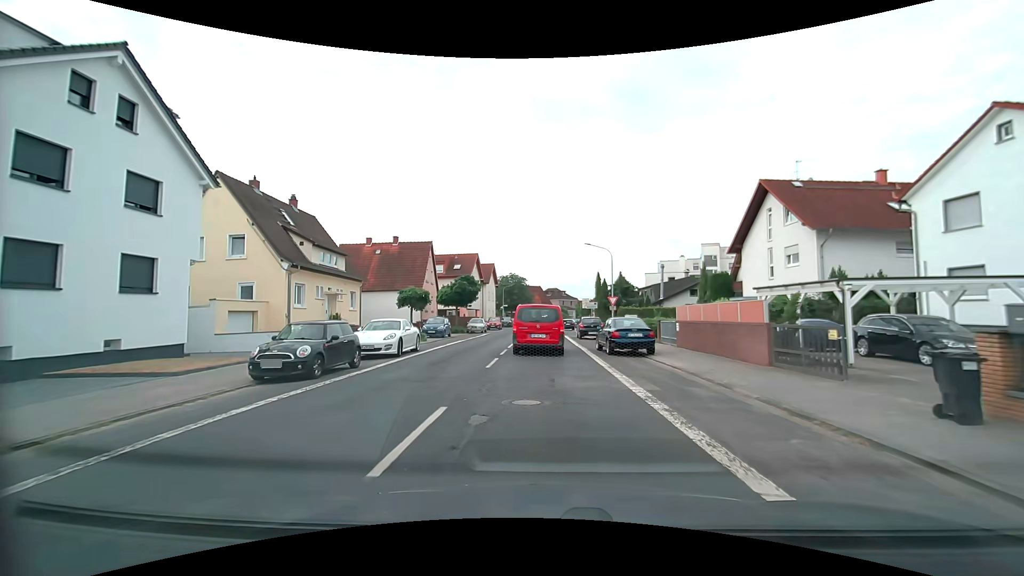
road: secondary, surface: asphalt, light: Day
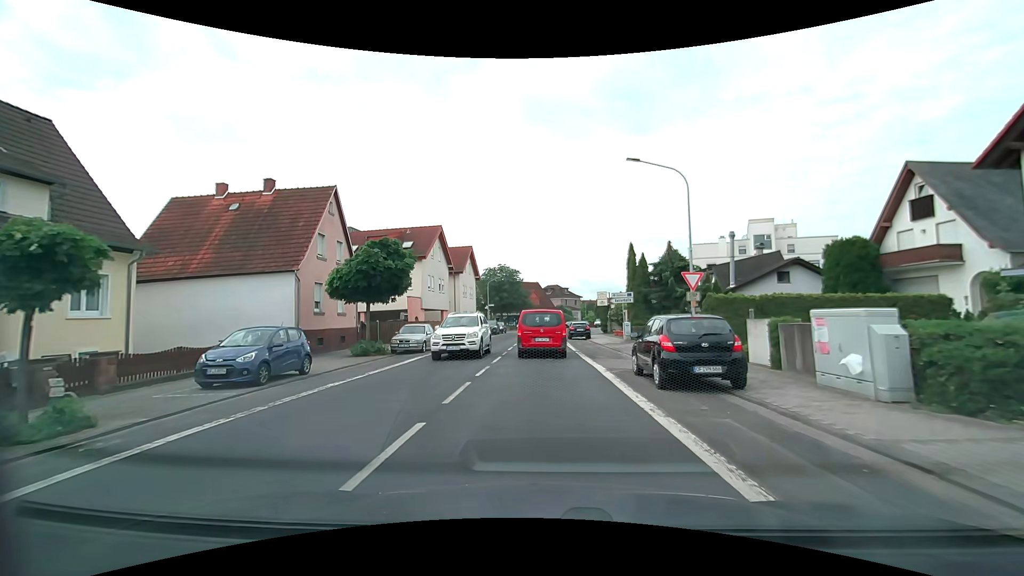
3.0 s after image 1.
(0.0, +23.4) m; +1°
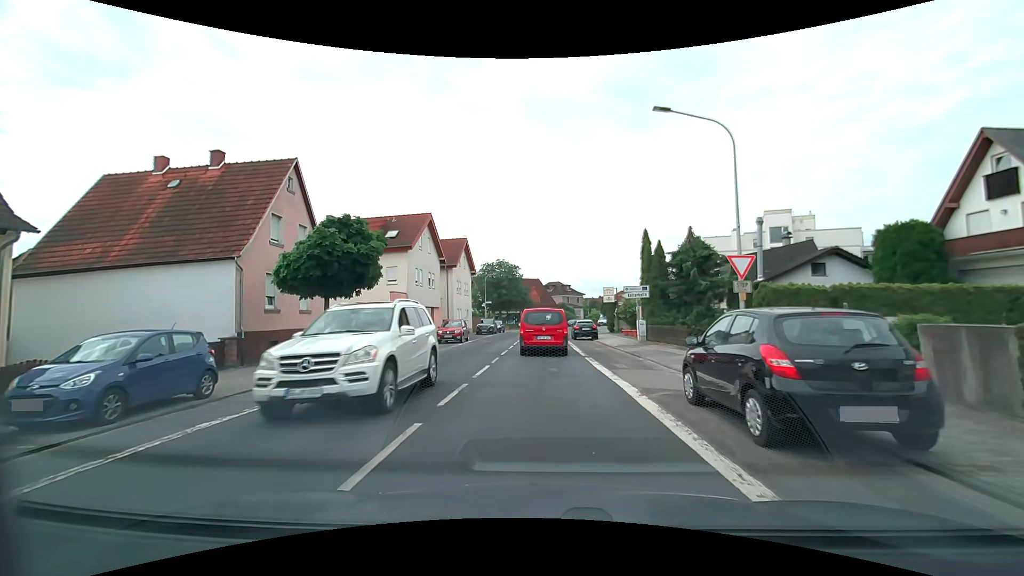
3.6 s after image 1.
(0.0, +4.7) m; 0°
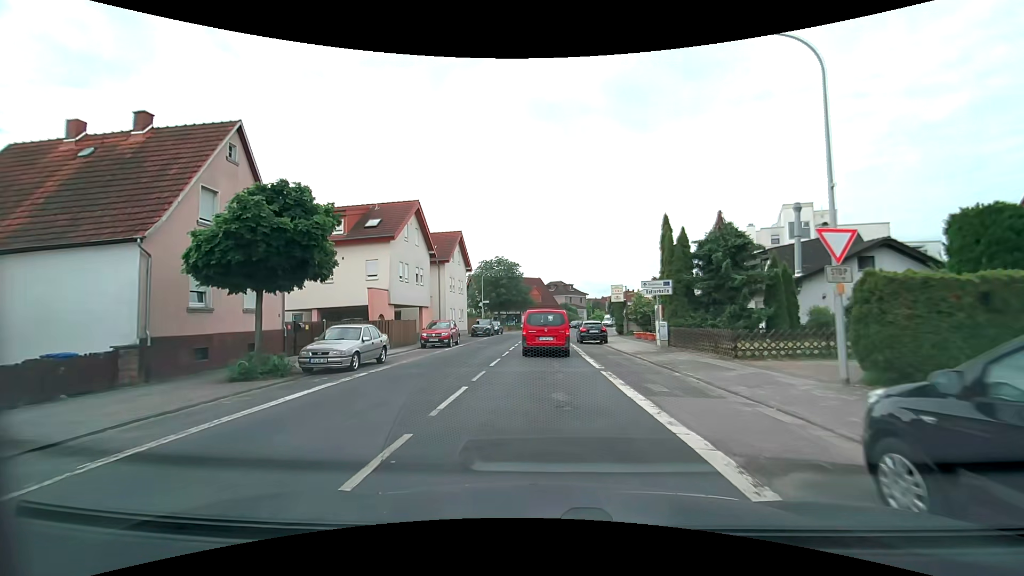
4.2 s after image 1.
(0.0, +4.7) m; -1°
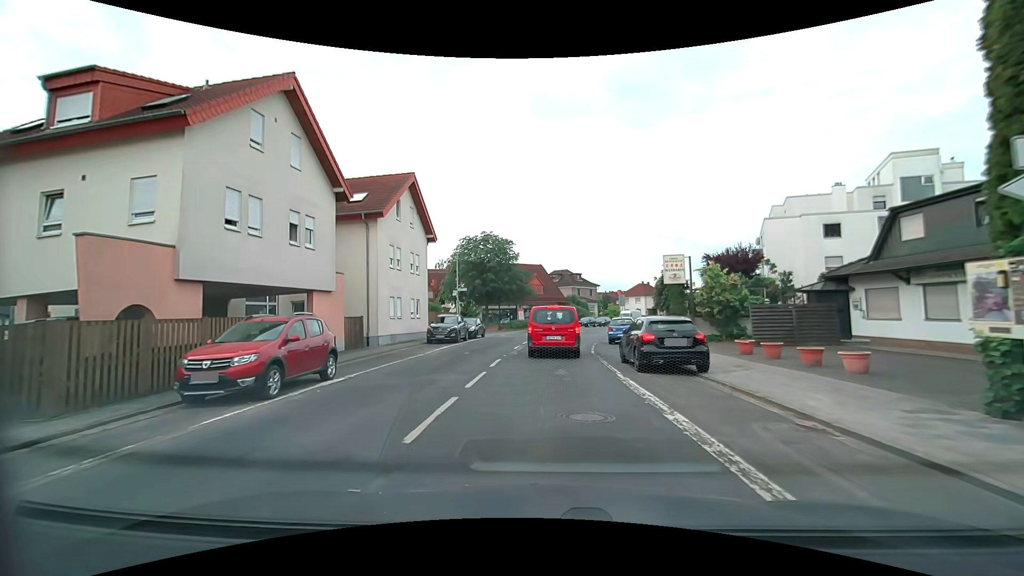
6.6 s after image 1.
(0.0, +19.0) m; 0°
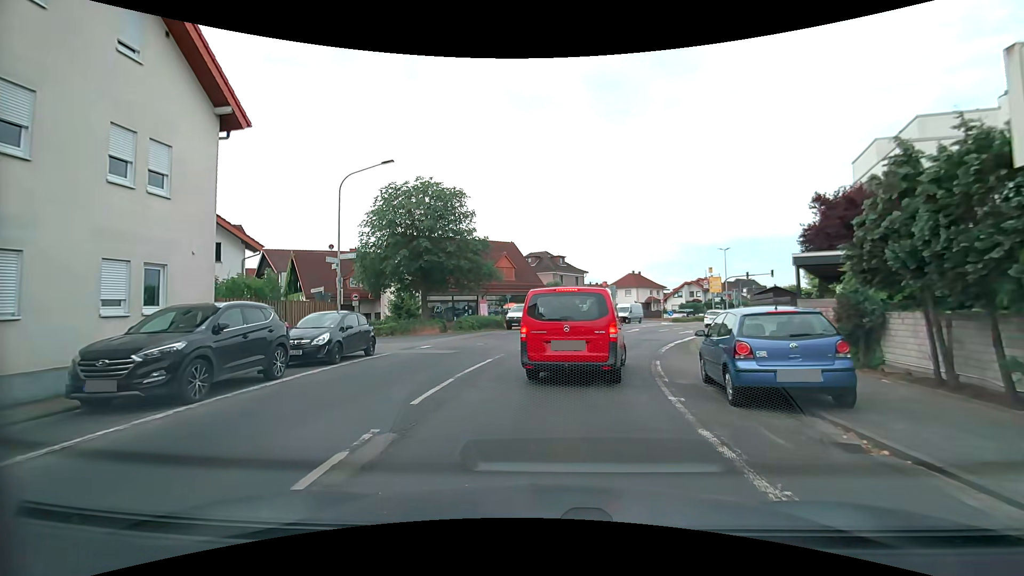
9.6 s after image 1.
(+0.5, +20.1) m; +3°
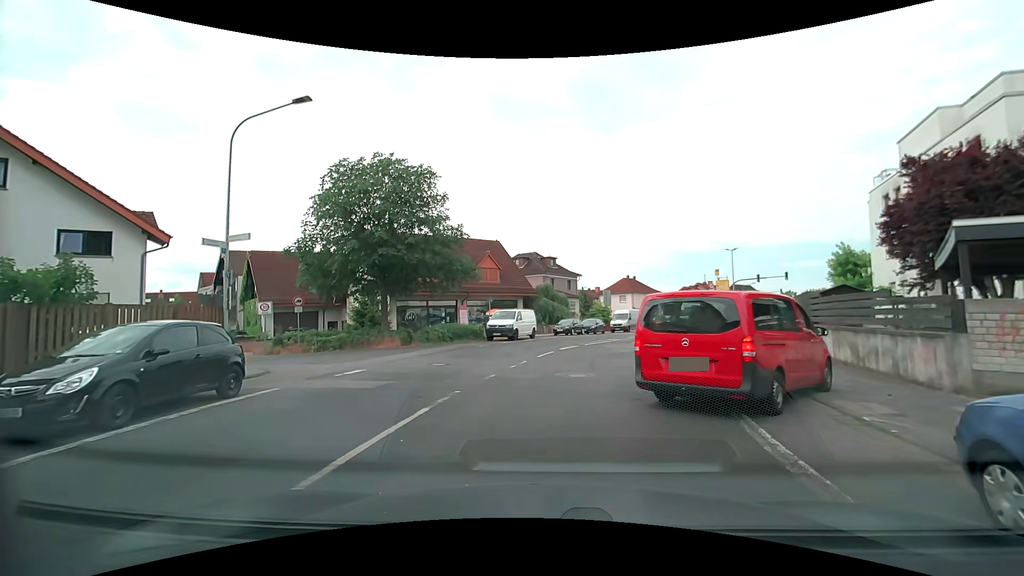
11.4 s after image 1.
(+0.1, +6.6) m; +2°
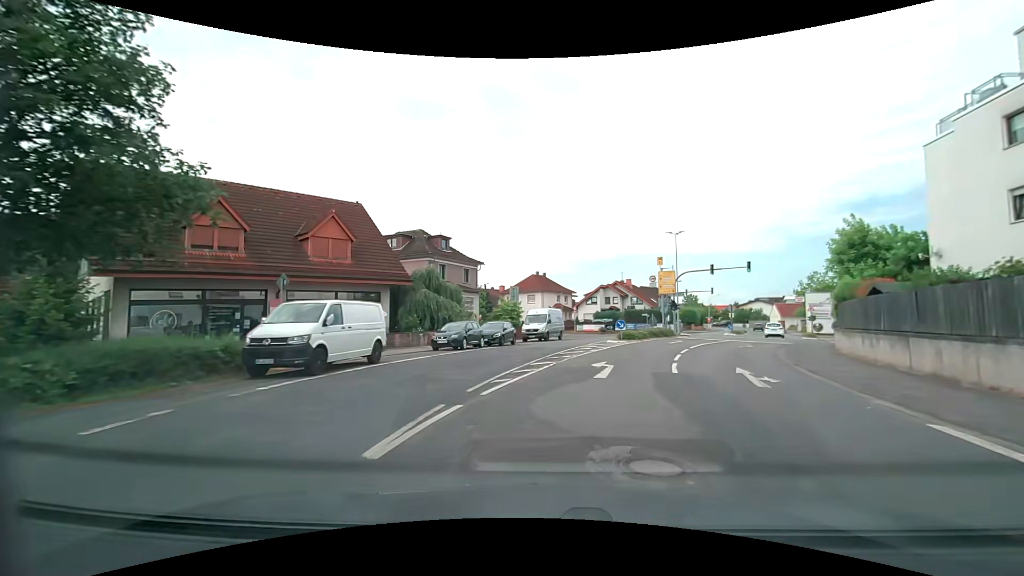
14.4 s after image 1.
(+0.9, +18.6) m; +10°
(+1, +10) (+3, +20) (+6, +29) (+11, +38) (+15, +47) (+16, +57) (+12, +66) (+4, +72) (-4, +78) (-12, +84) m
